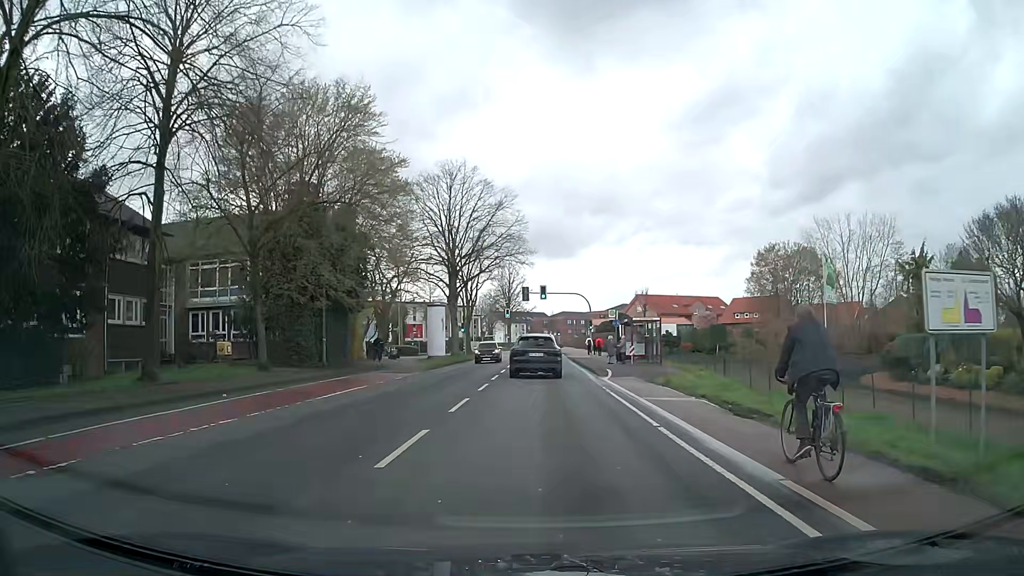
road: secondary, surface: asphalt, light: Day
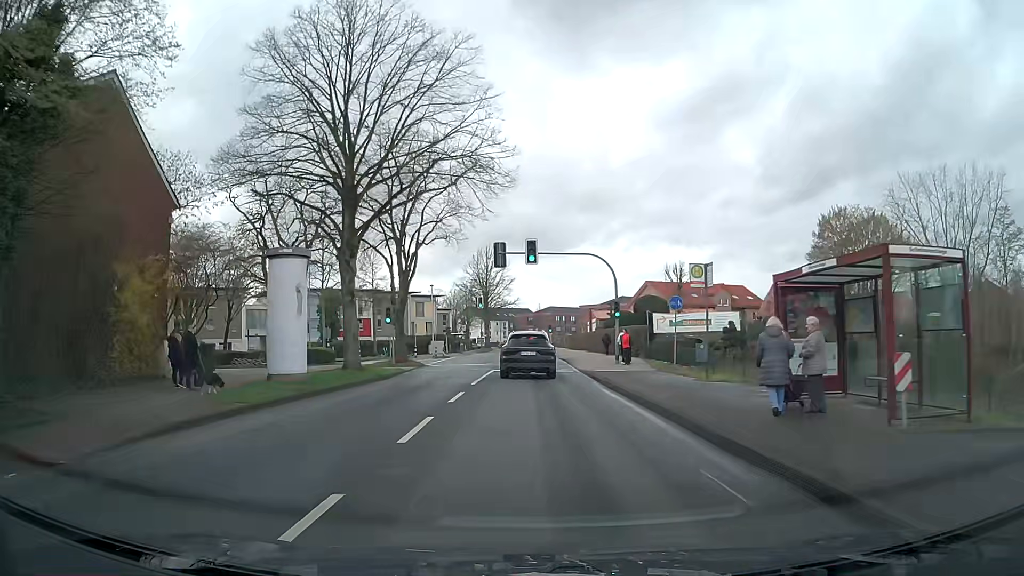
(+0.5, +28.3) m; +2°
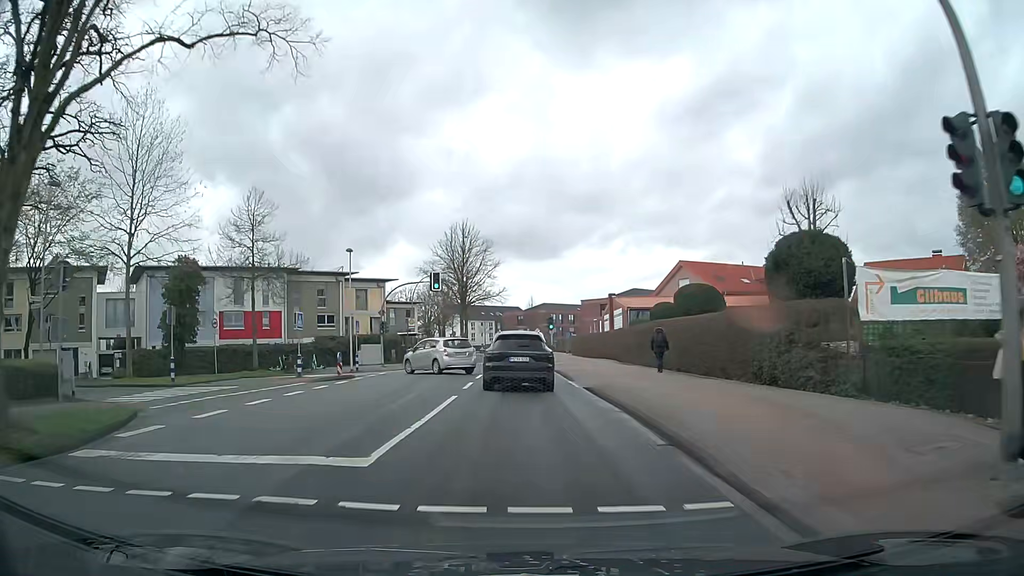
(+0.3, +30.5) m; +1°
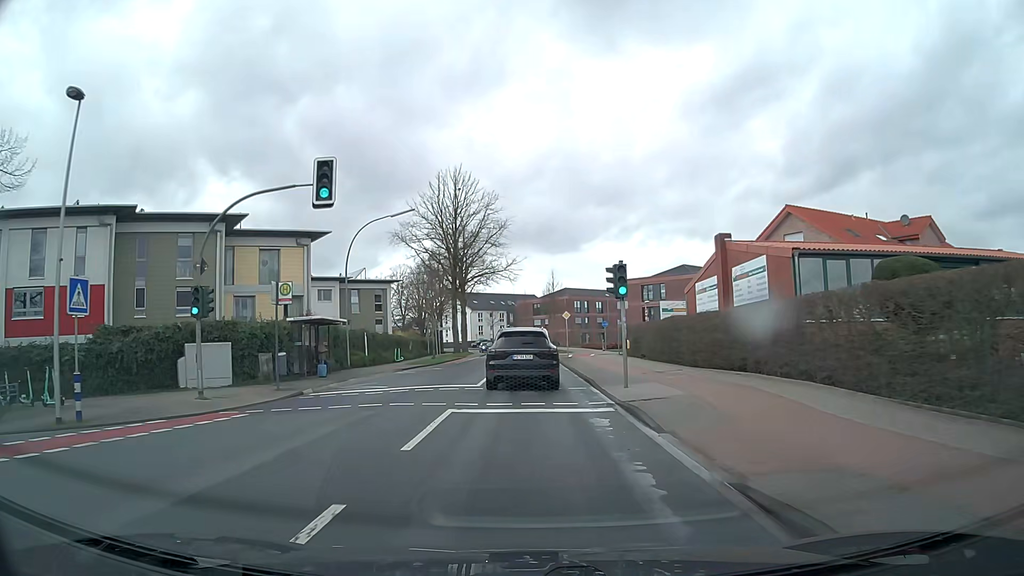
(-0.7, +29.7) m; -2°
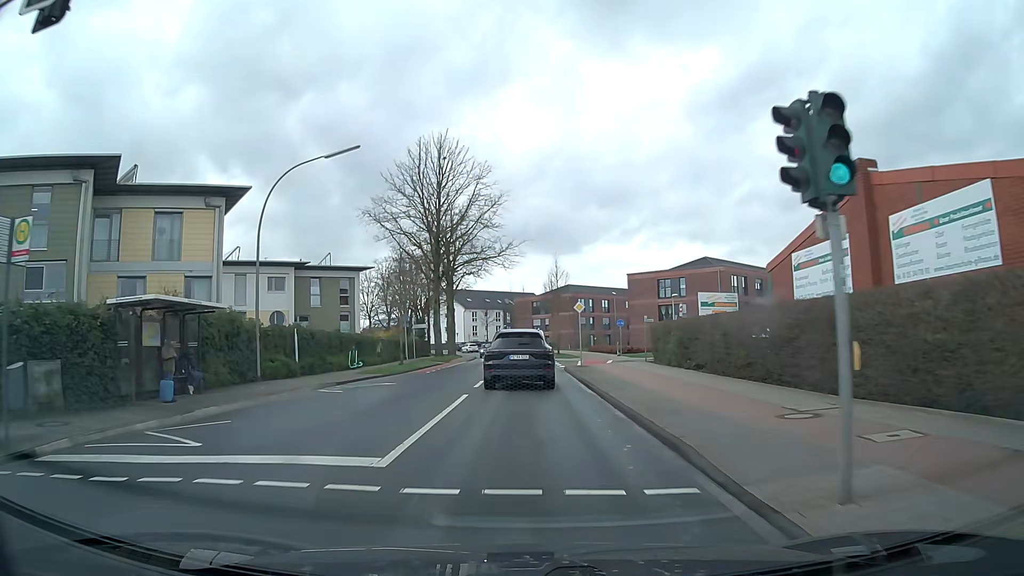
(+0.1, +13.0) m; 0°
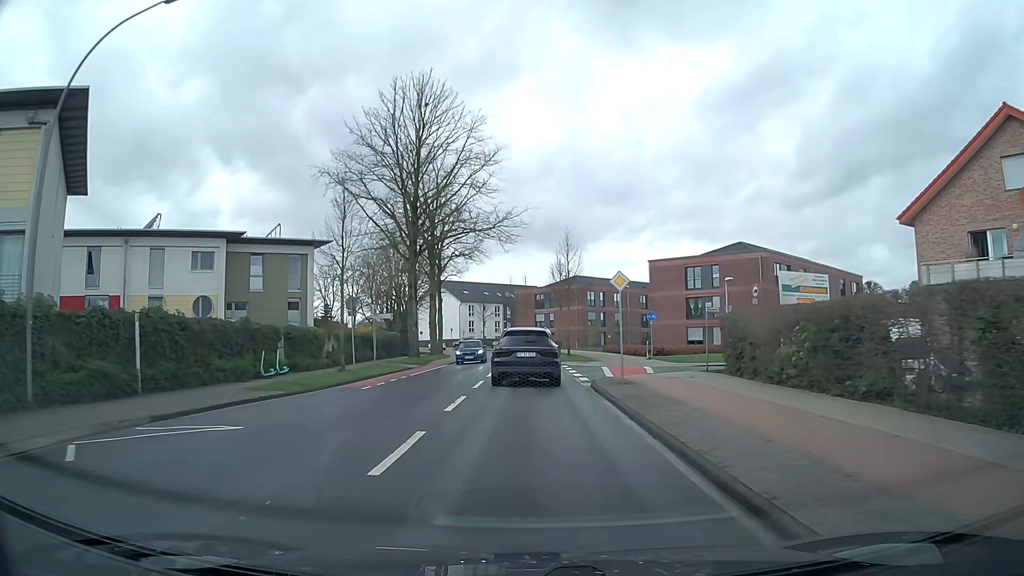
(0.0, +13.5) m; 0°
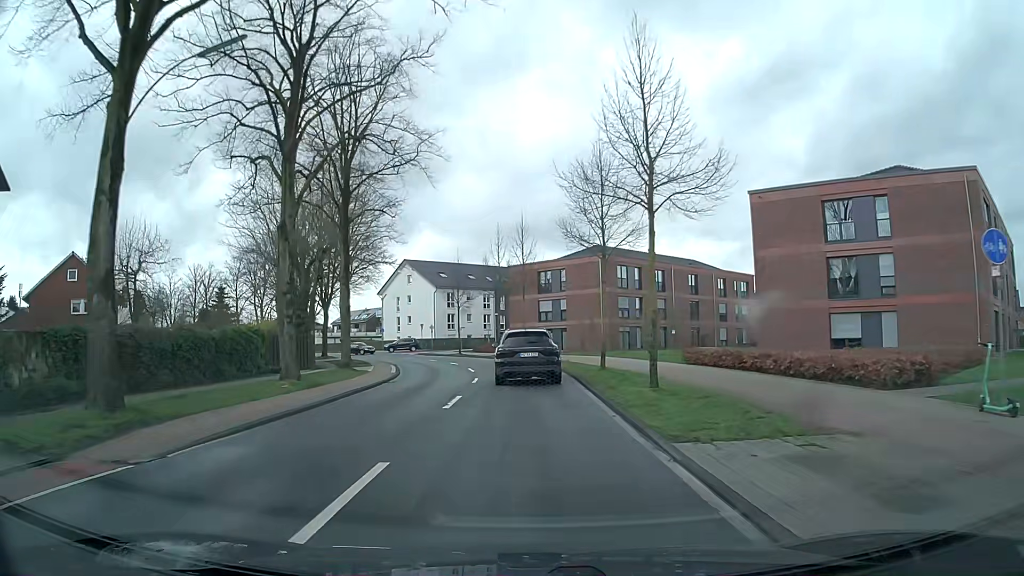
(+0.1, +34.0) m; 0°
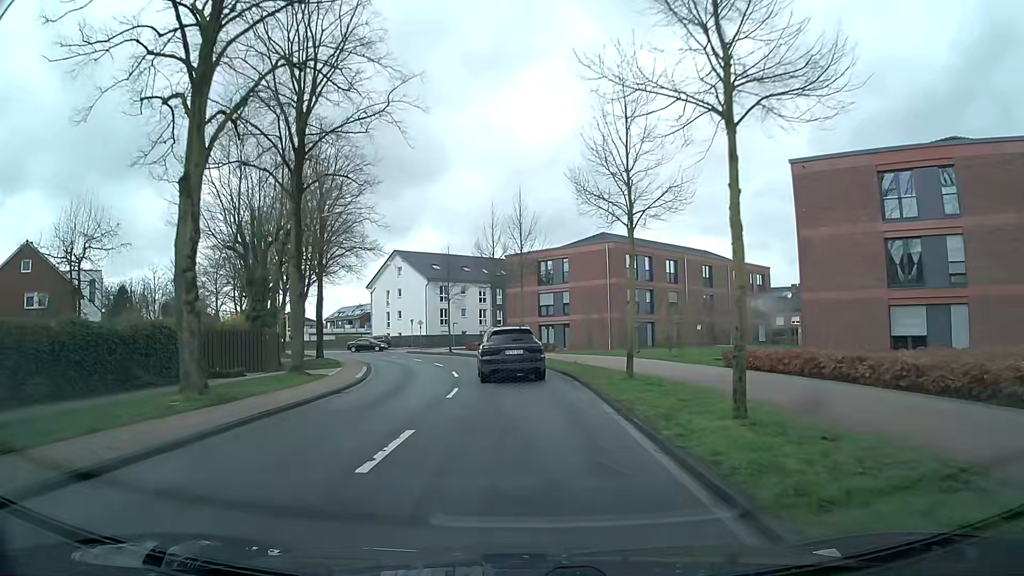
(0.0, +6.7) m; 0°
(0, +10) (0, +20) (-2, +30) (-4, +40) (-7, +49) (-10, +59) (-15, +68) (-20, +76) (-26, +84) (-33, +91) m
